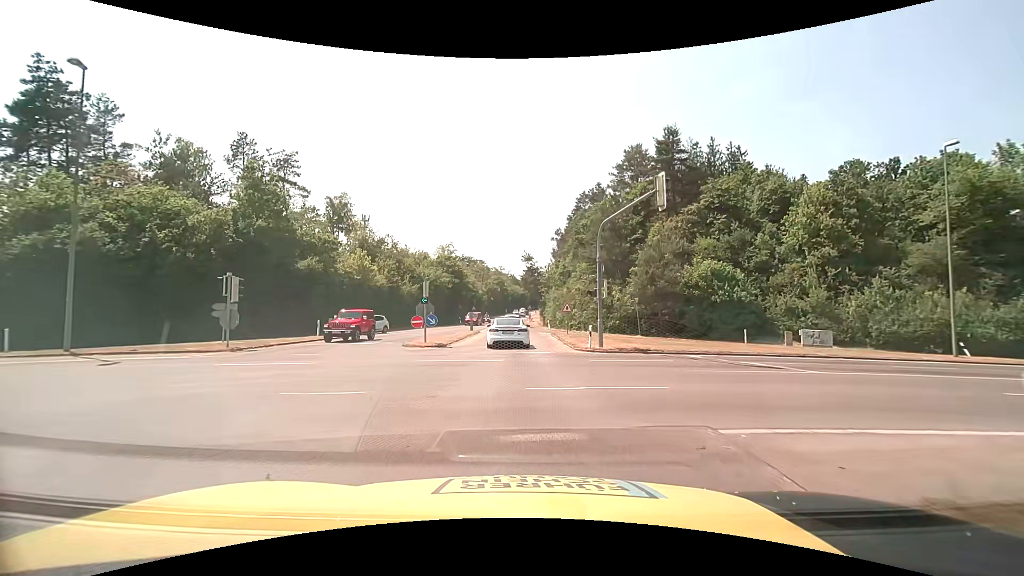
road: motorway_link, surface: asphalt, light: Day
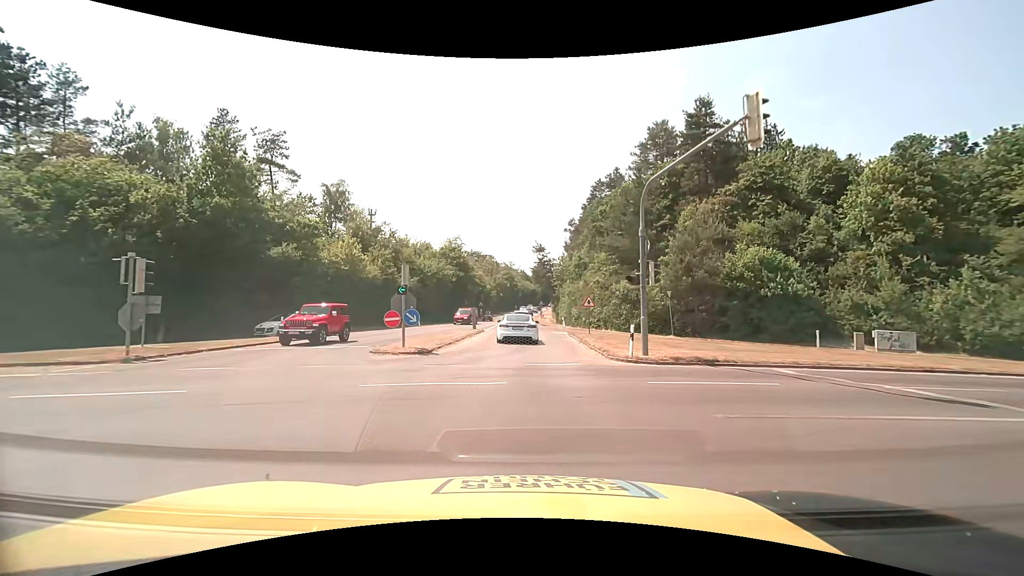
(-0.1, +6.6) m; -2°
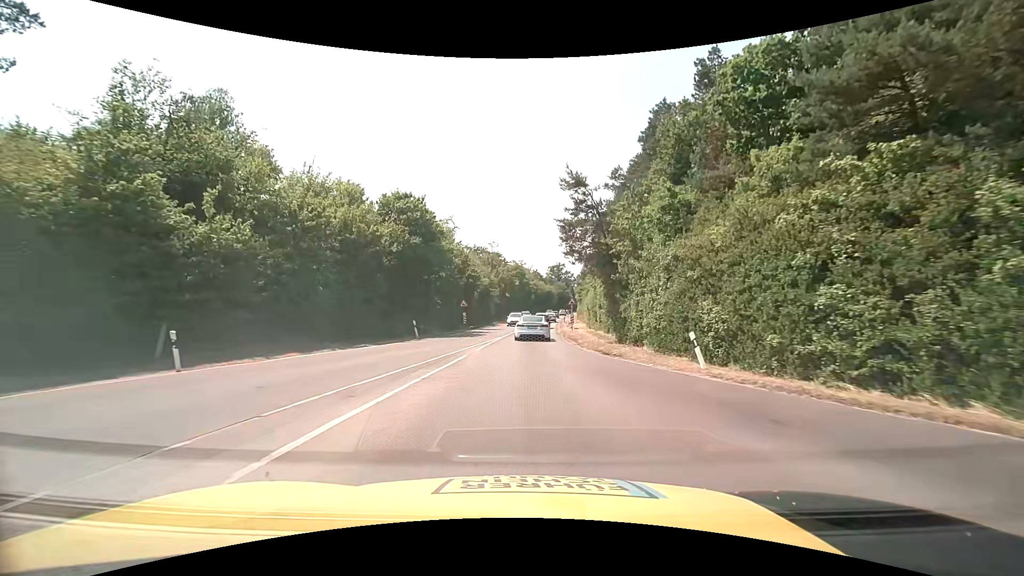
(-0.3, +35.8) m; -2°
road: tertiary
(0, +10) (0, +20) (+1, +30) (+1, +40) (+2, +50) (+3, +60) (+3, +70) (+4, +80) (+5, +90) (+6, +100) m
